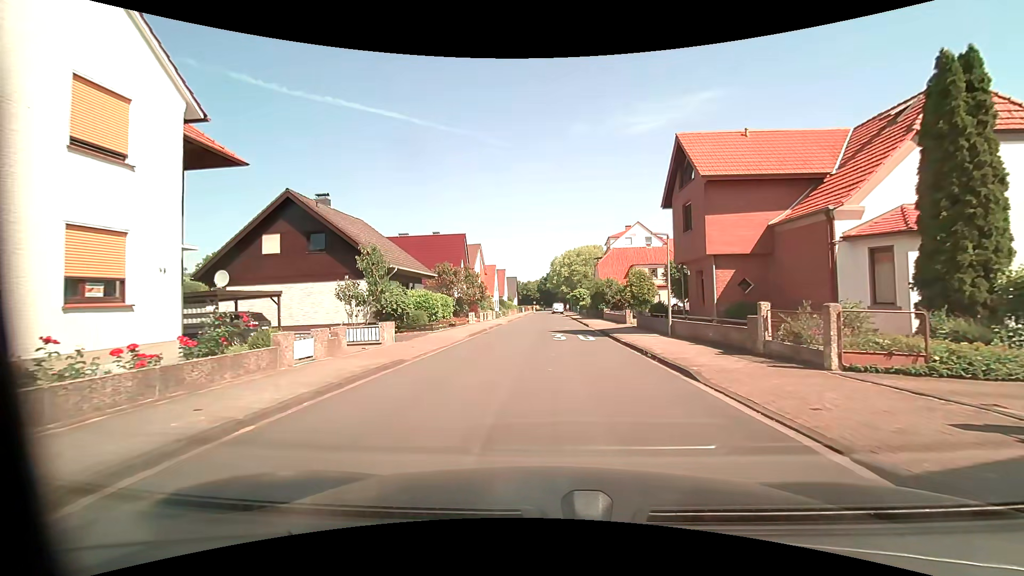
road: residential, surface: asphalt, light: Day
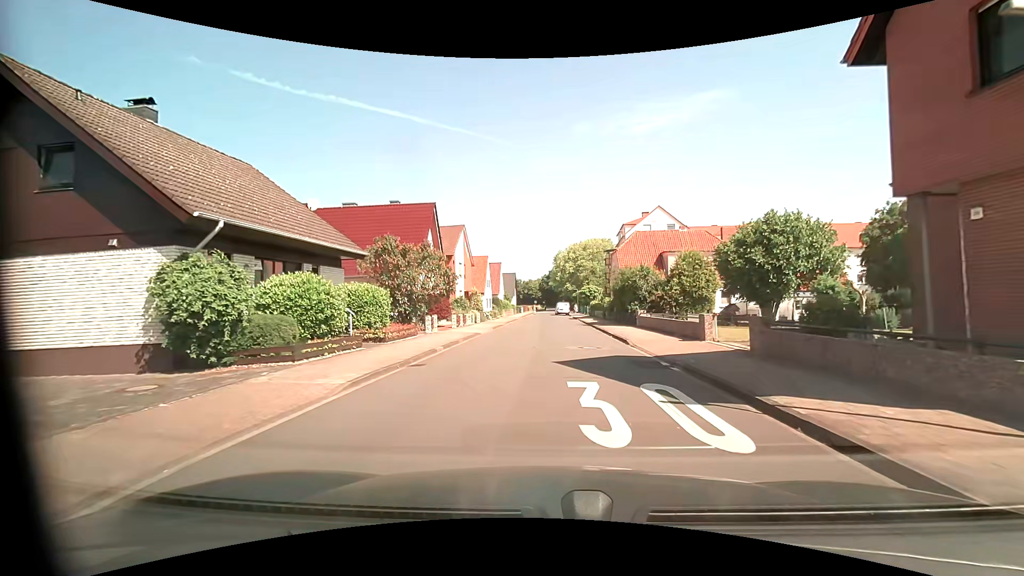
(0.0, +15.2) m; 0°
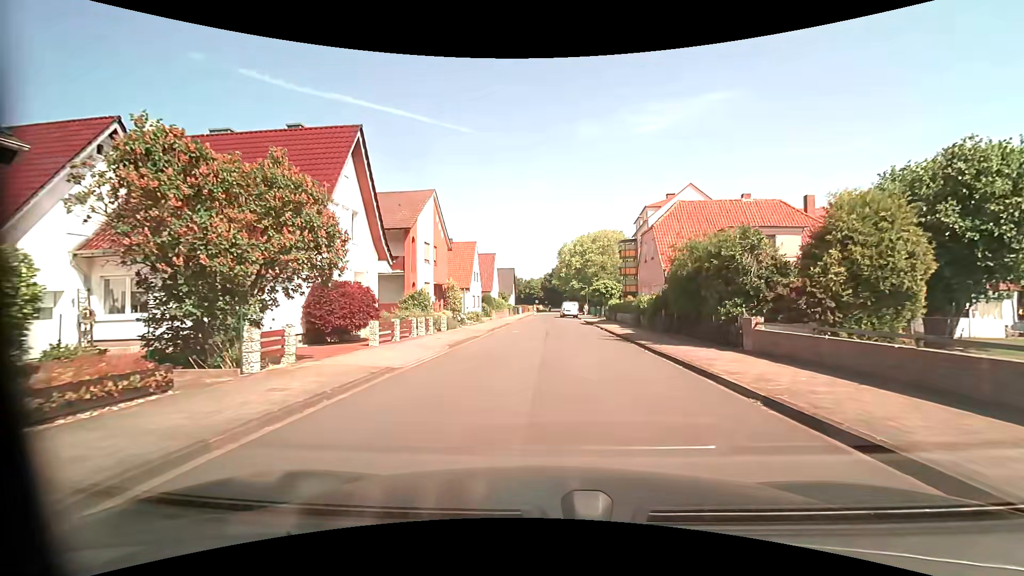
(-0.1, +15.5) m; -1°
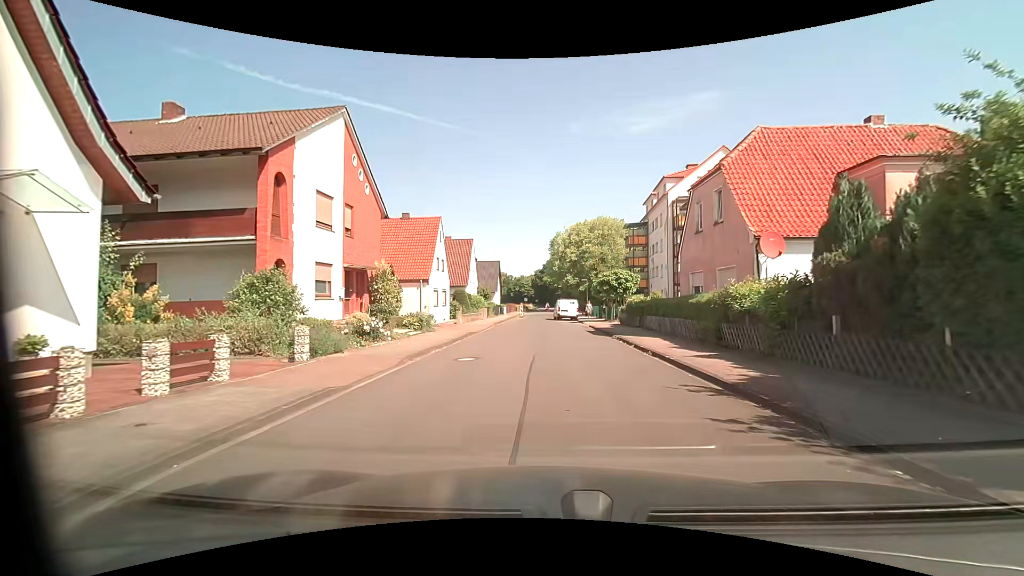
(+0.3, +15.0) m; +1°
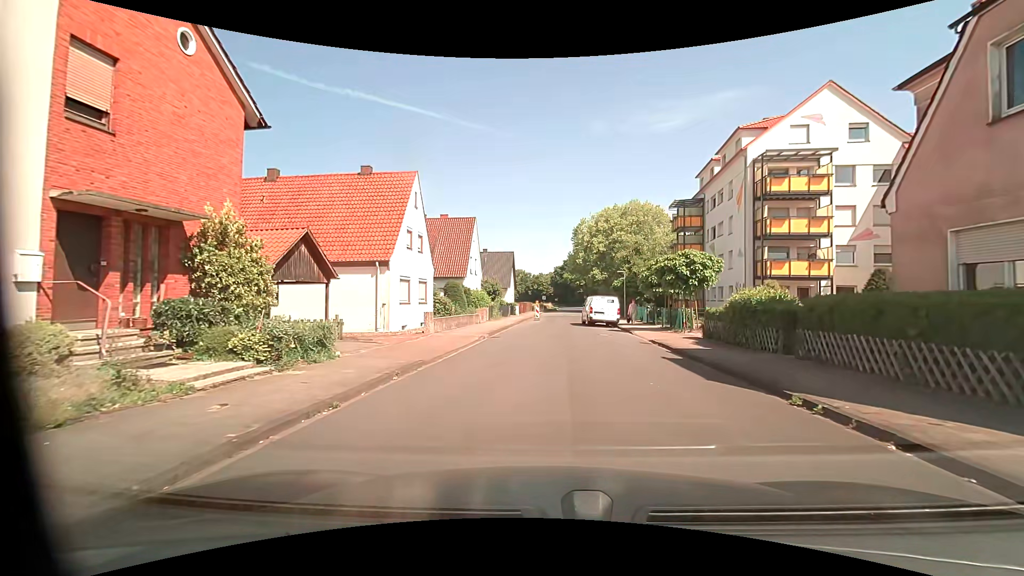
(-0.3, +14.1) m; -2°
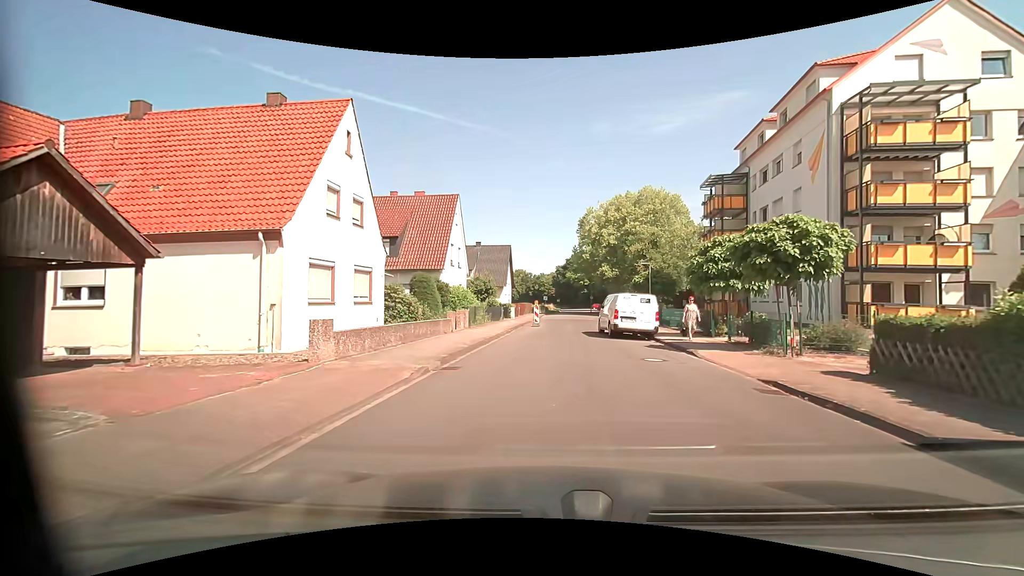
(0.0, +10.1) m; 0°
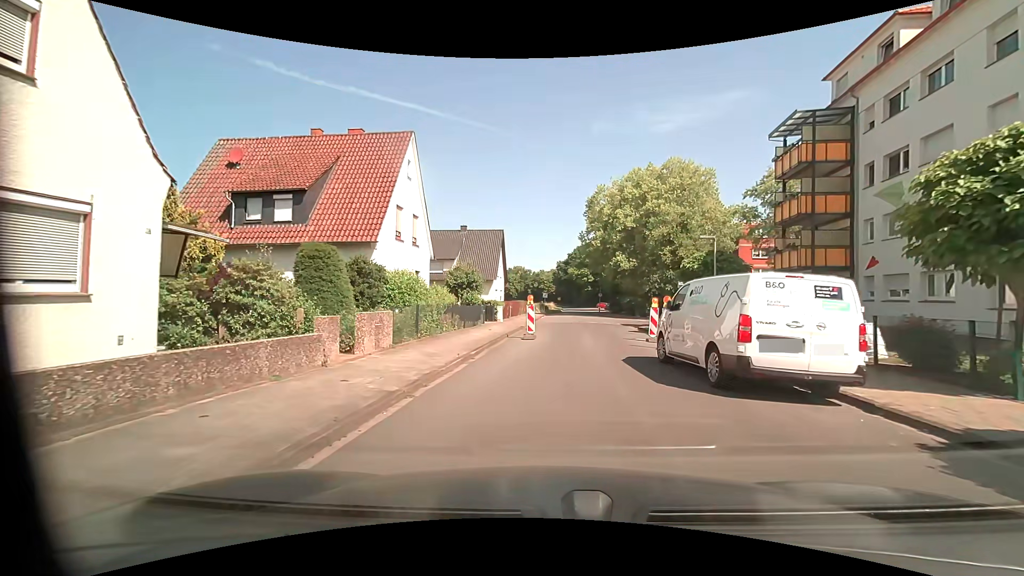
(0.0, +13.0) m; 0°
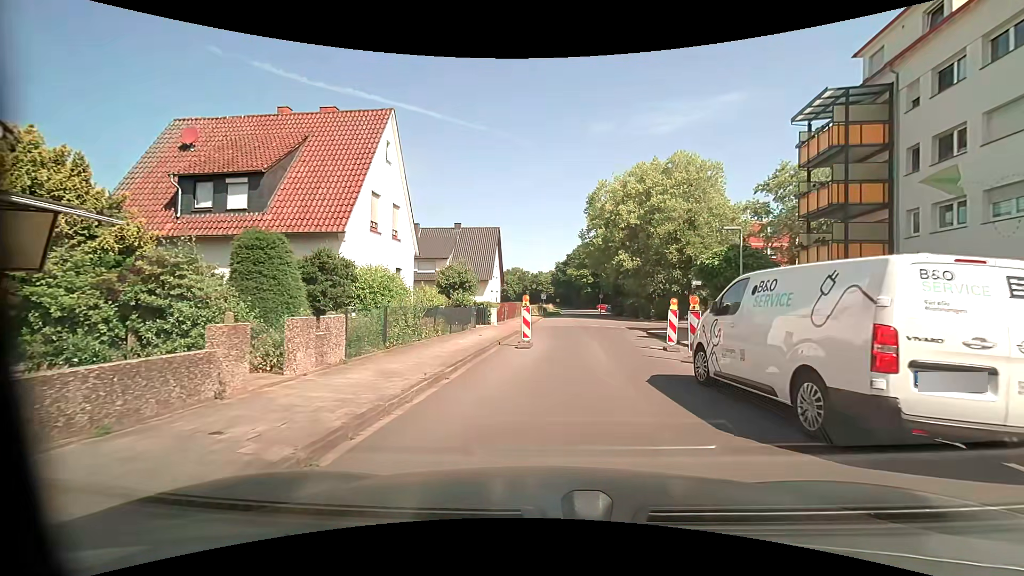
(0.0, +3.0) m; 0°
(0, +10) (+1, +20) (+3, +30) (+6, +39) (+15, +43) (+25, +43) (+35, +42) (+45, +41) (+55, +39) (+65, +37) m
